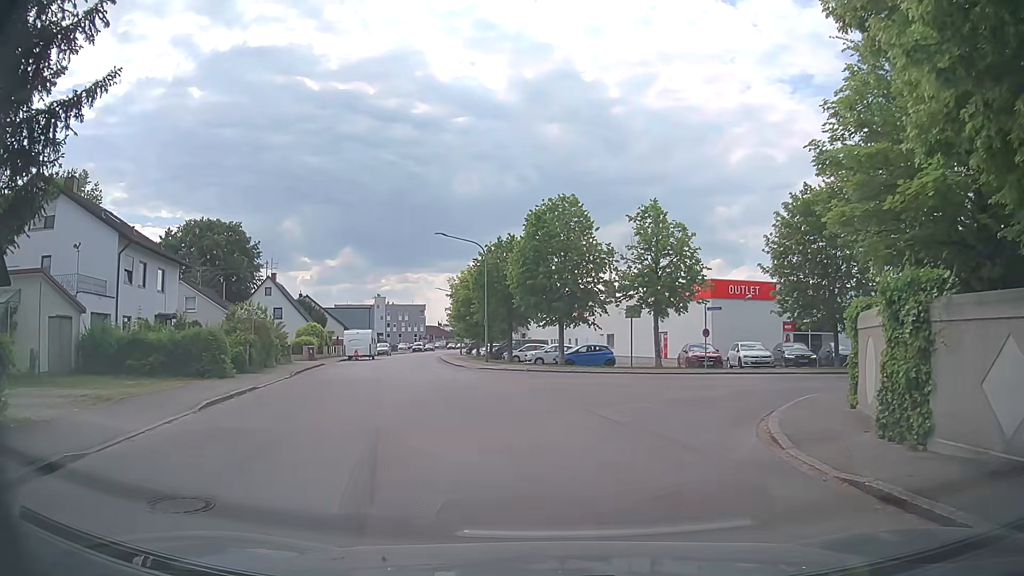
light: Day
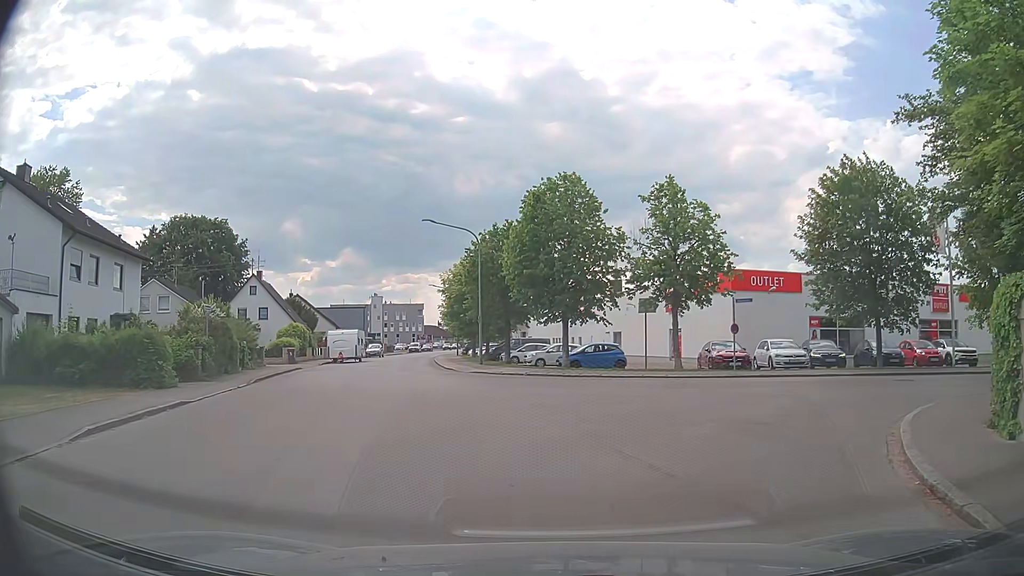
(0.0, +4.5) m; 0°
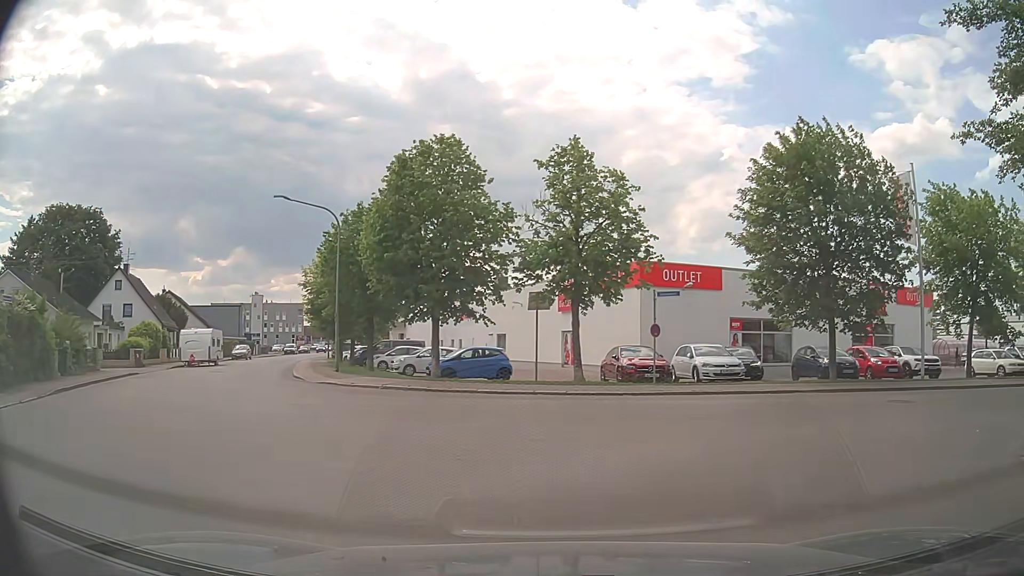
(+0.3, +6.3) m; +8°
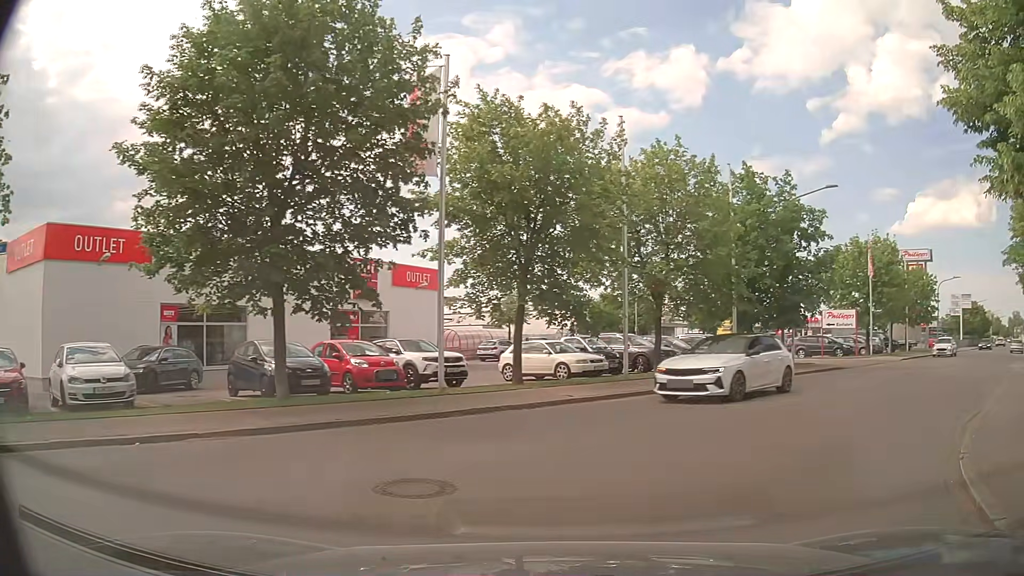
(+3.9, +9.5) m; +44°
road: residential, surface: asphalt
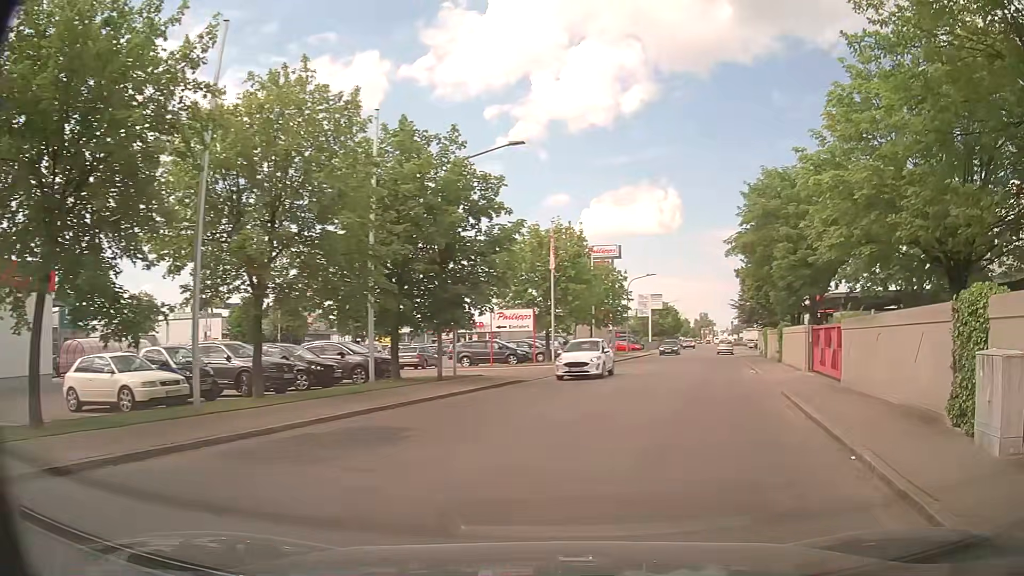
(+1.8, +7.3) m; +28°
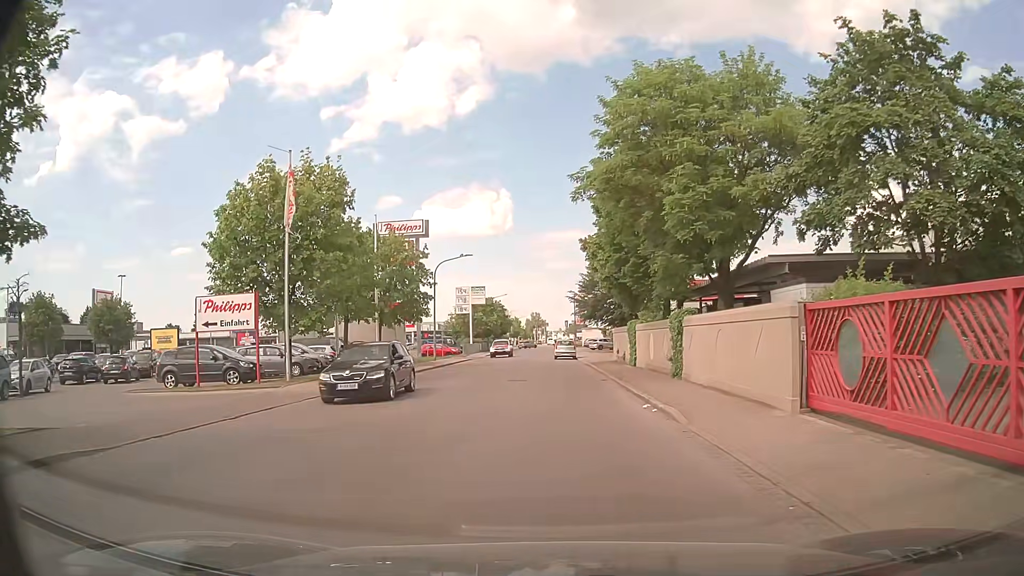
(+3.3, +15.7) m; +15°
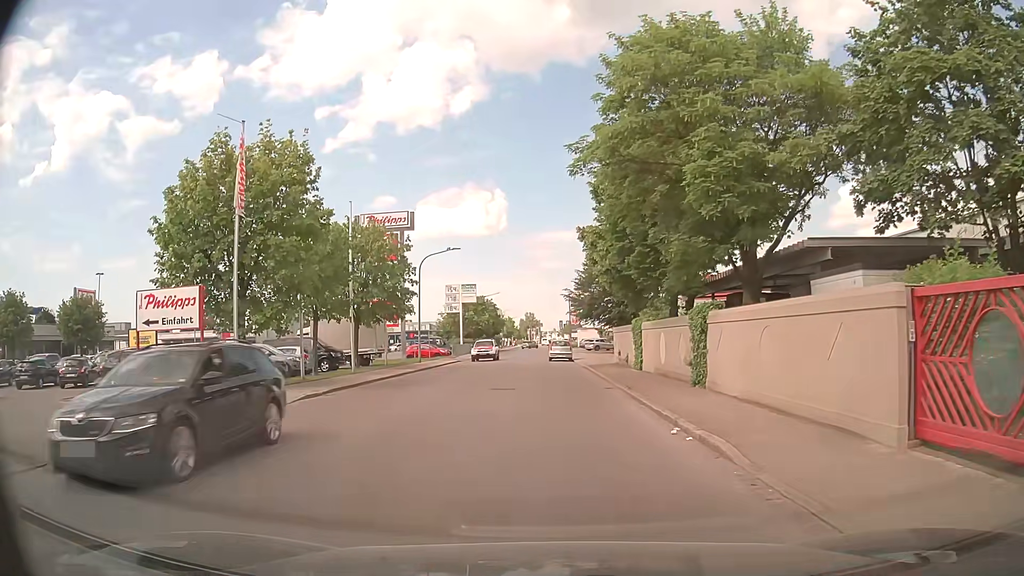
(0.0, +3.7) m; 0°
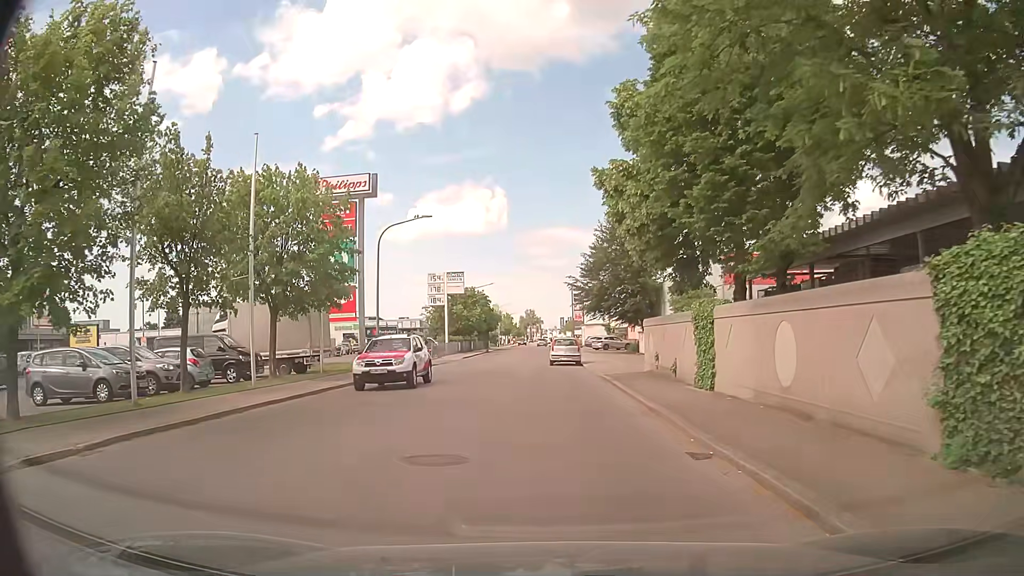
(-0.1, +11.4) m; -1°
(0, +10) (0, +20) (-1, +30) (-2, +40) (-1, +50) (-1, +60) (0, +70) (0, +80) (0, +90) (0, +100) m
